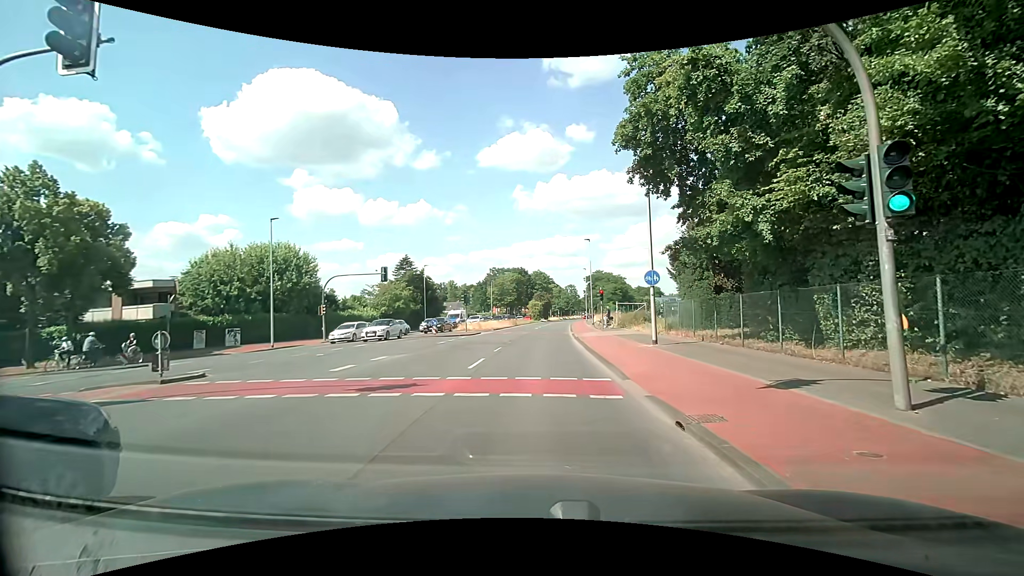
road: secondary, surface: asphalt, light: Day
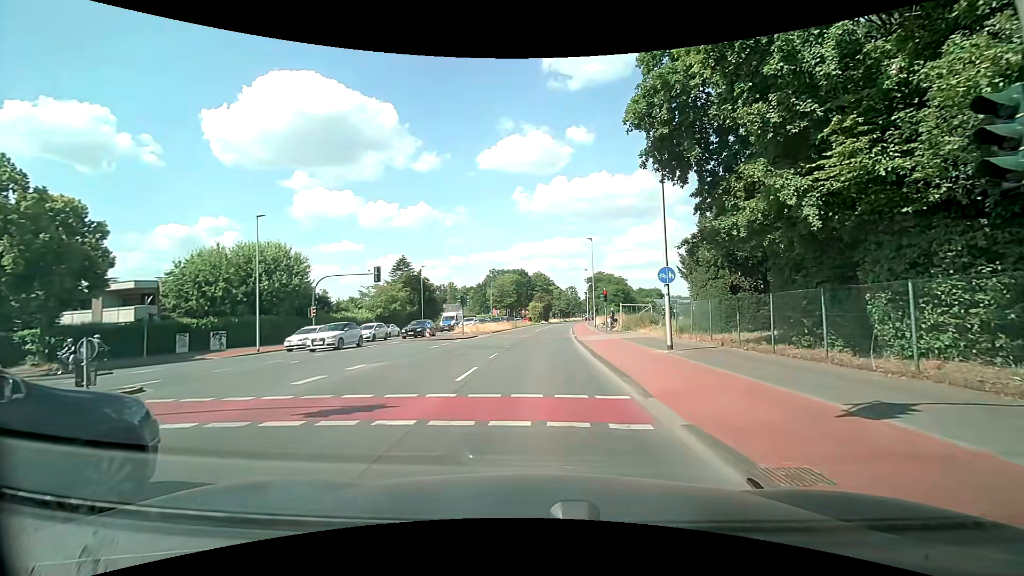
(+0.1, +2.2) m; +1°
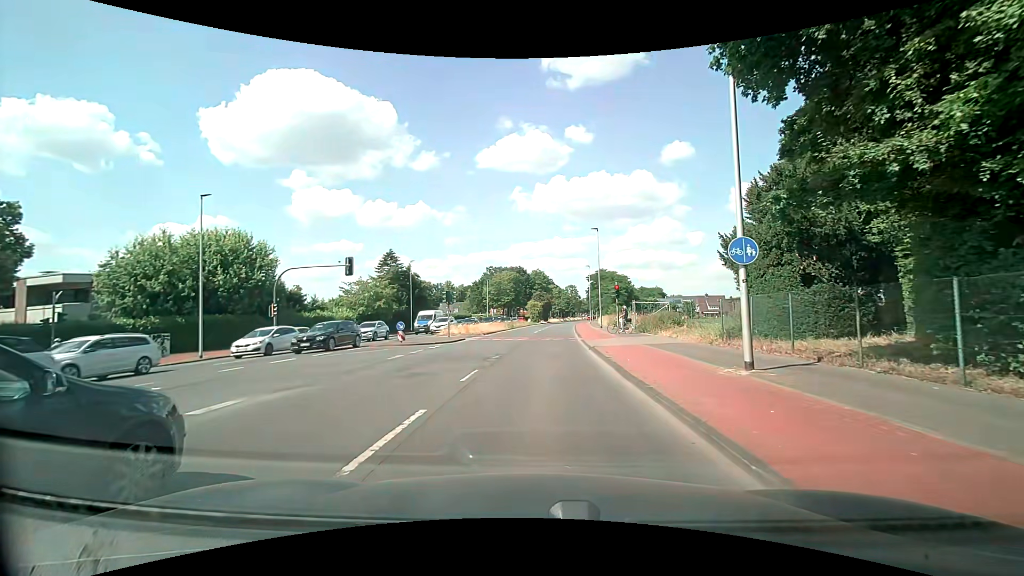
(0.0, +6.6) m; +1°
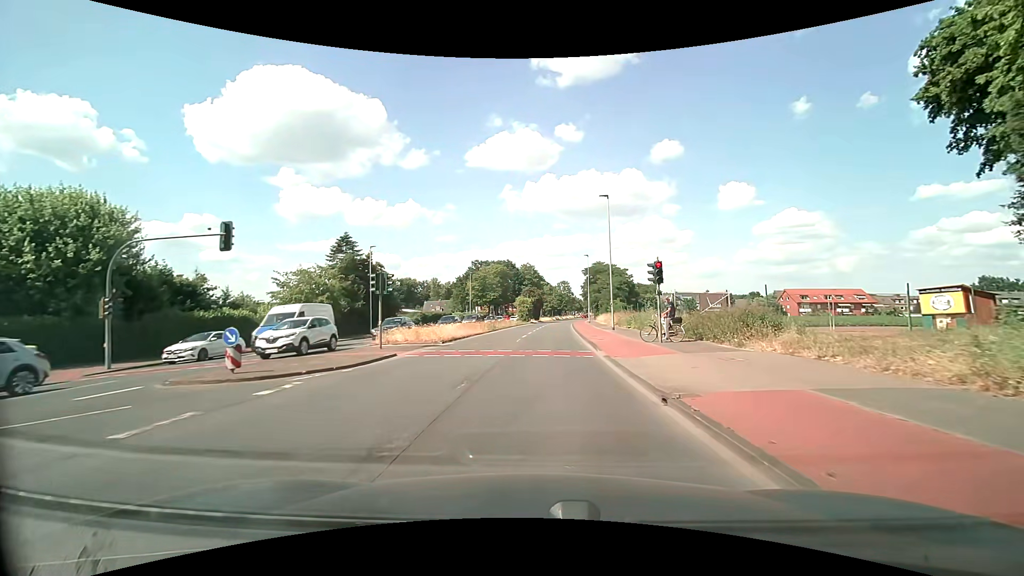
(0.0, +14.0) m; 0°
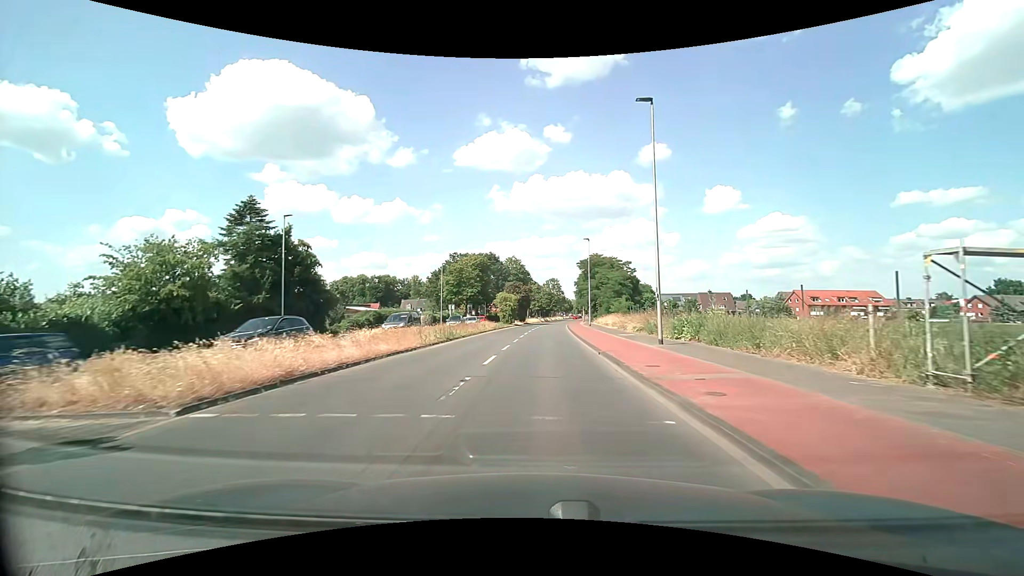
(+0.2, +17.7) m; +1°
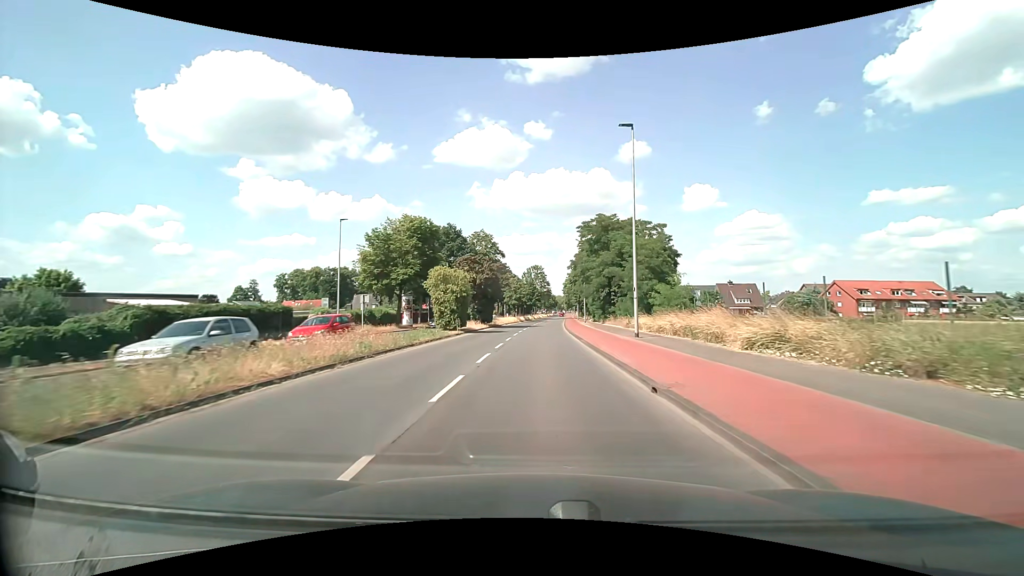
(+0.8, +35.8) m; +2°
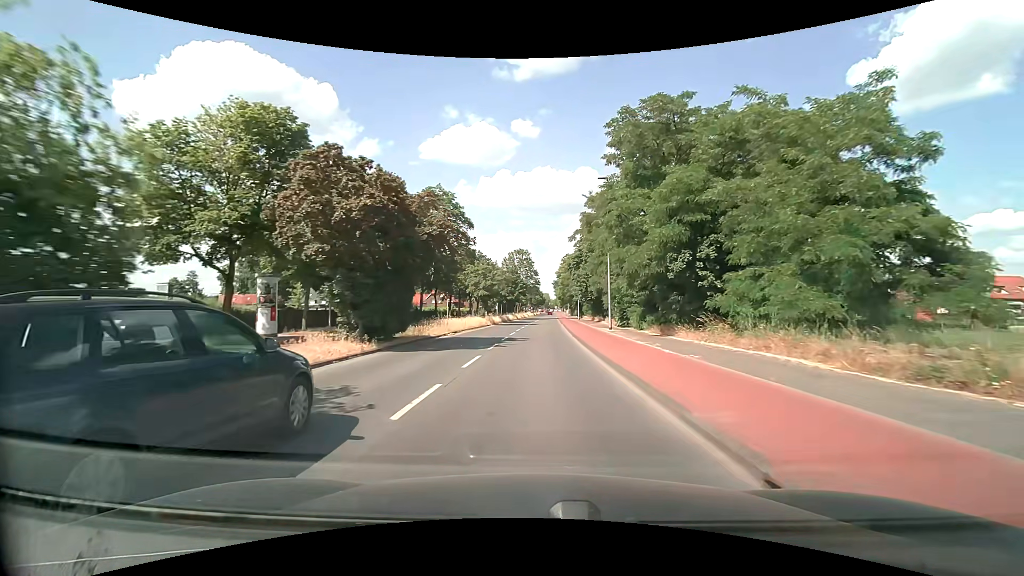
(+0.3, +30.8) m; +1°
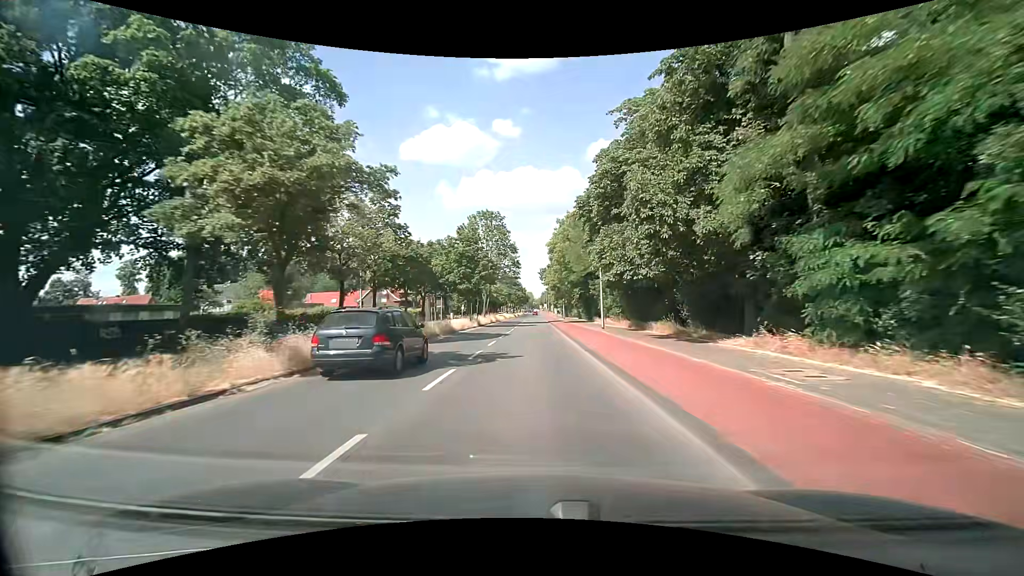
(+0.7, +39.1) m; +2°
(0, +10) (0, +20) (0, +30) (0, +40) (0, +50) (0, +60) (0, +70) (-1, +80) (-1, +90) (-1, +100) m
